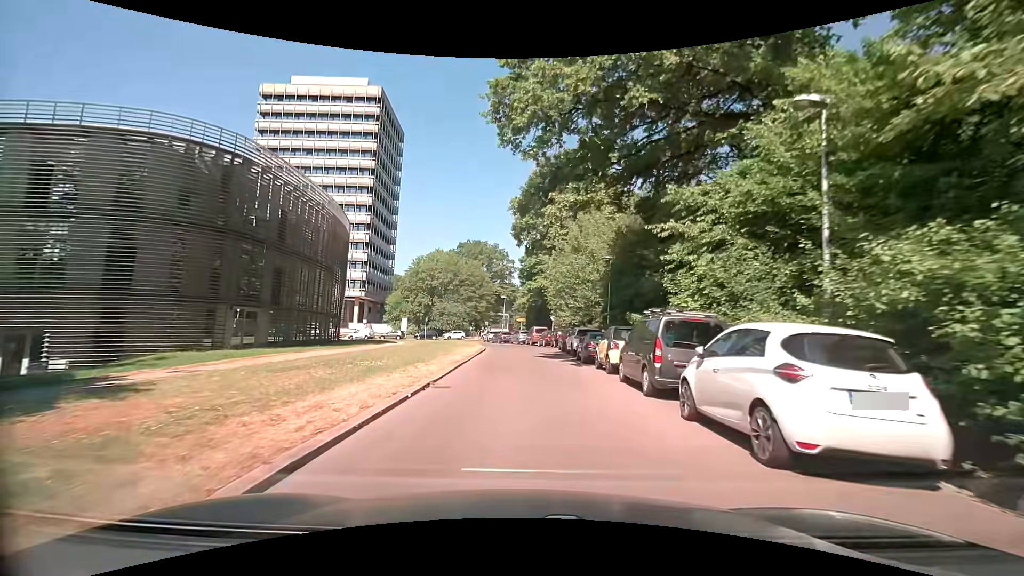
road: unclassified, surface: asphalt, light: Day
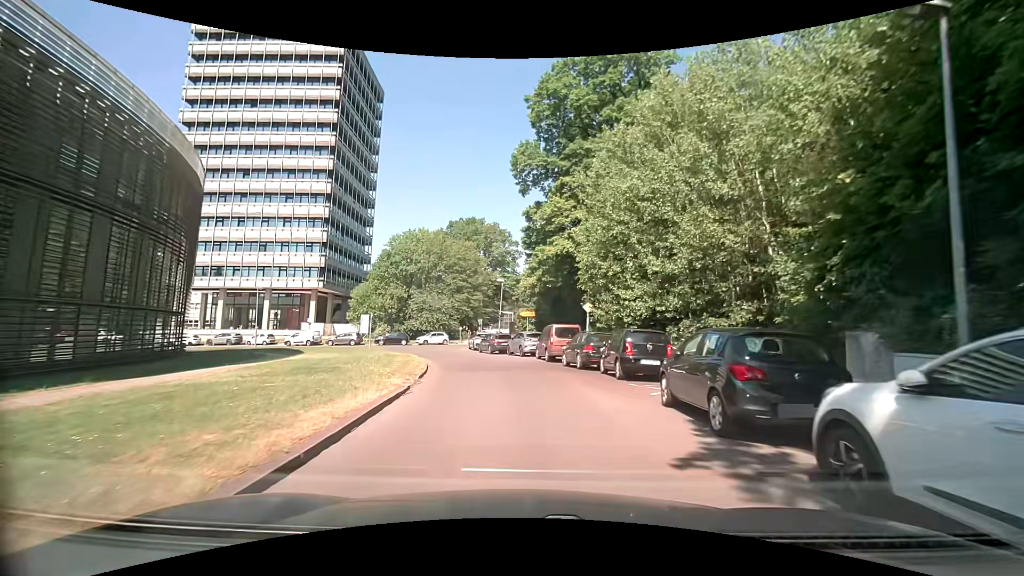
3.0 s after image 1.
(+0.1, +24.7) m; 0°
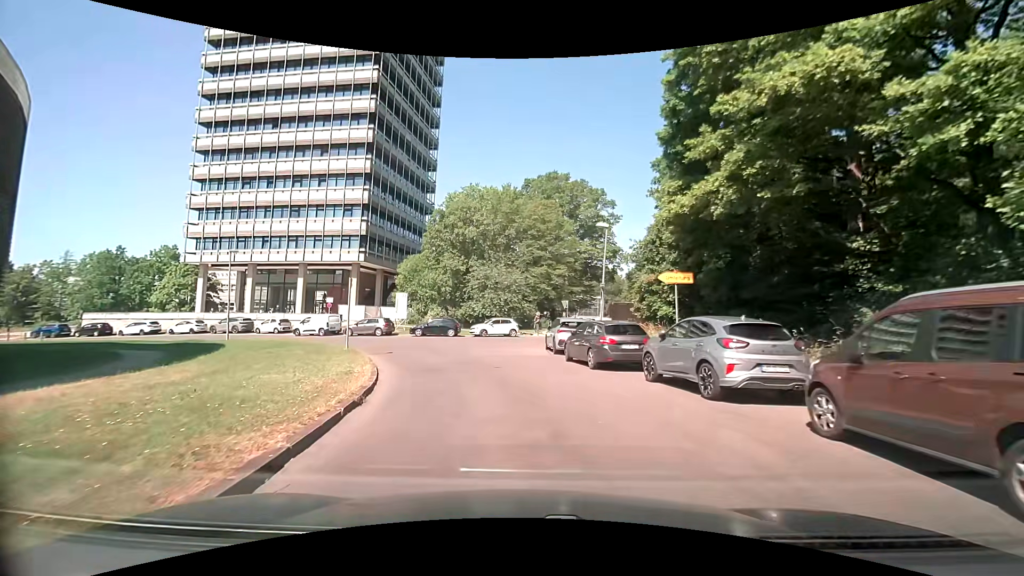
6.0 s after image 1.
(-1.6, +20.3) m; -8°
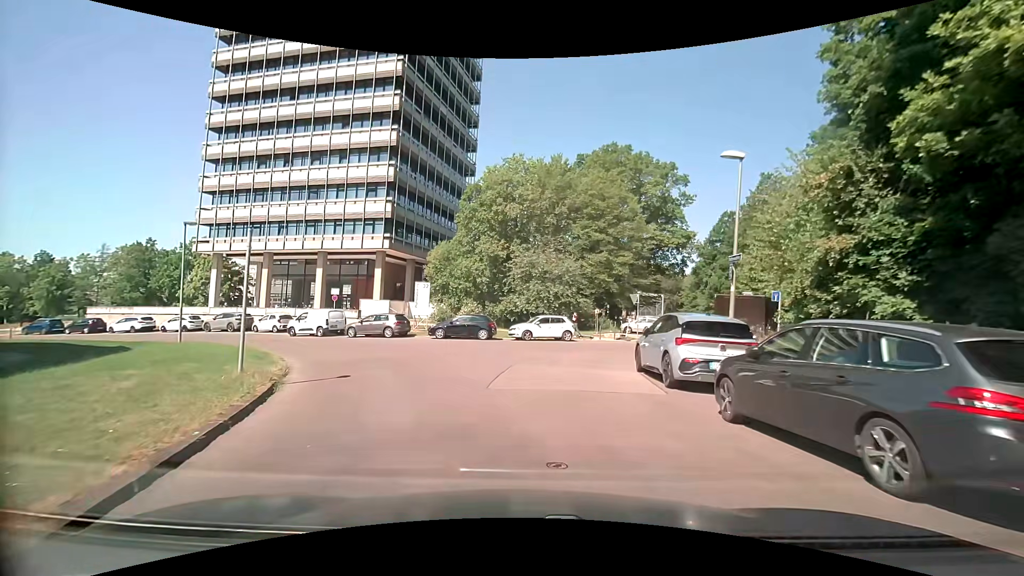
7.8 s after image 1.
(-0.6, +10.3) m; -7°
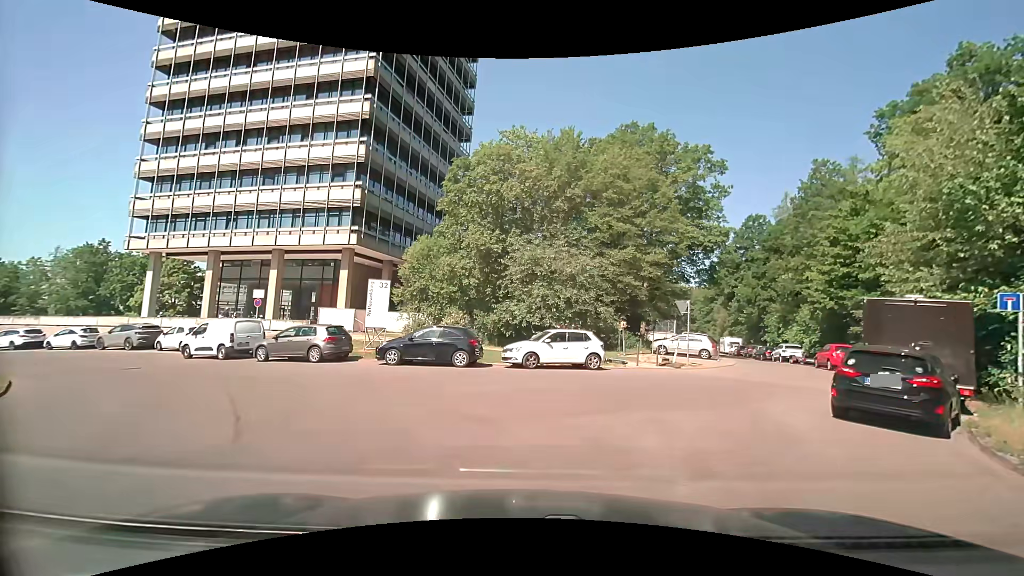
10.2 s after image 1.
(-0.2, +10.4) m; 0°
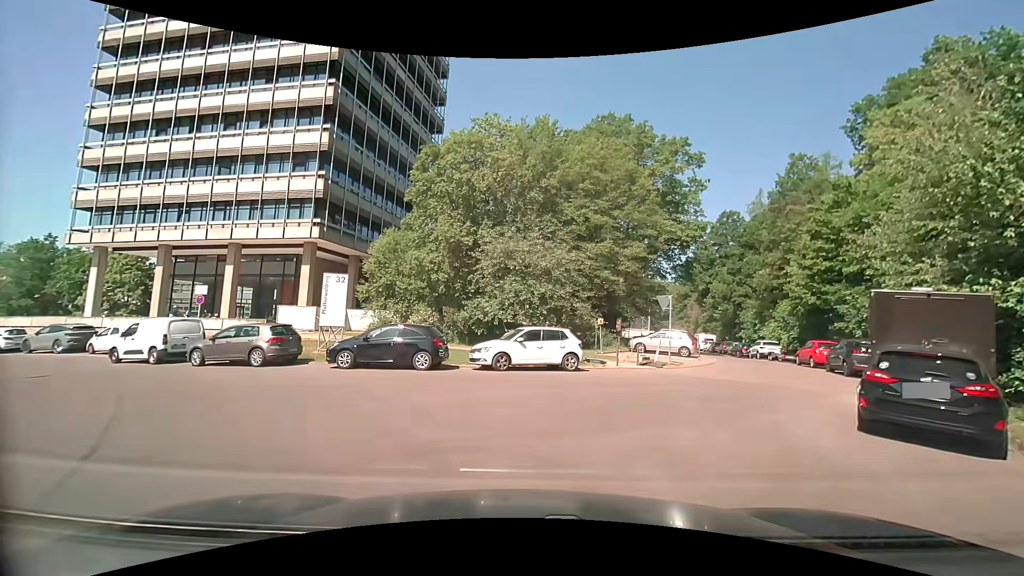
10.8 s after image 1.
(+0.1, +1.9) m; +4°
